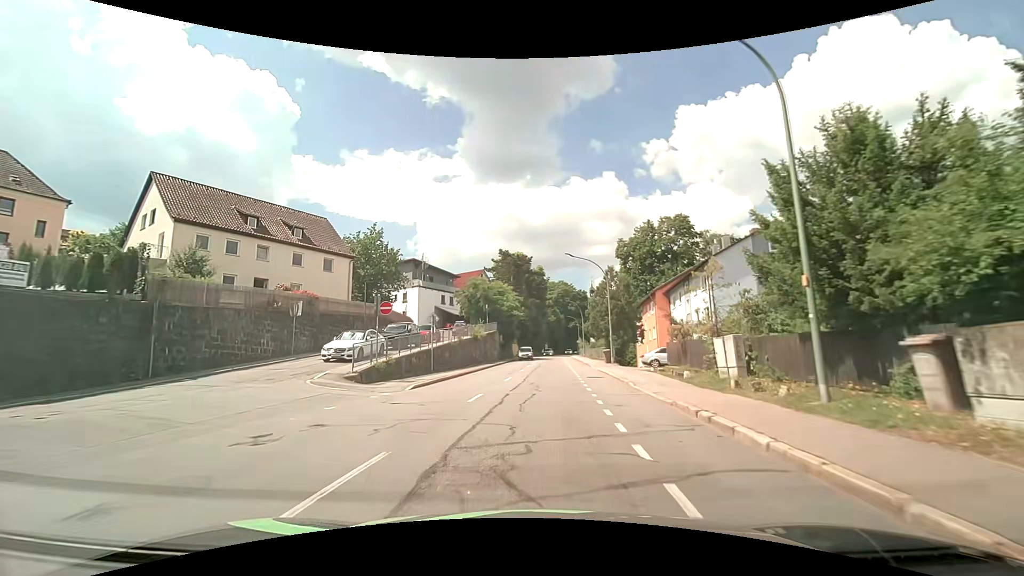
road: tertiary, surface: asphalt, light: Day
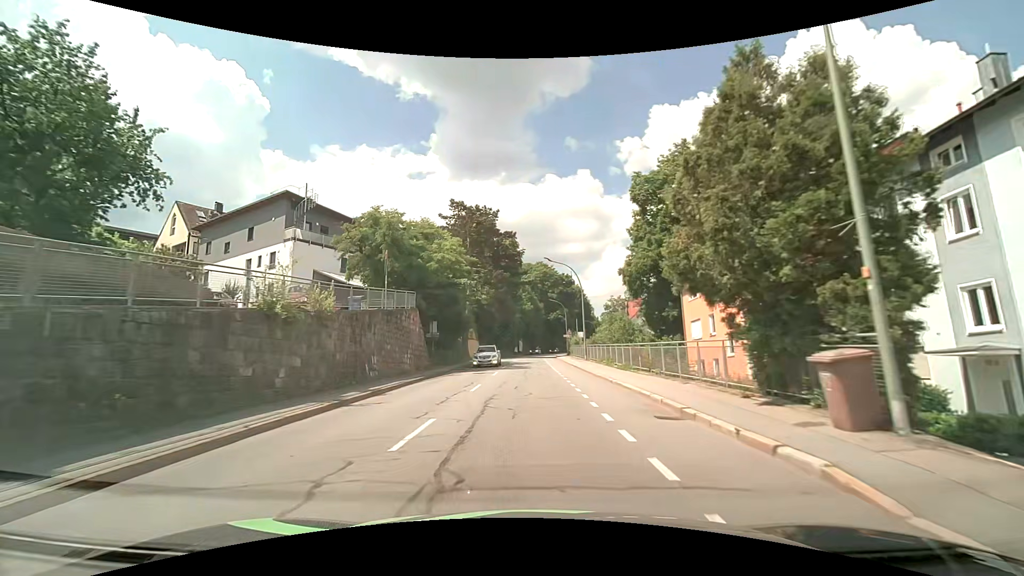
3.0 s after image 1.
(+1.0, +33.2) m; +3°
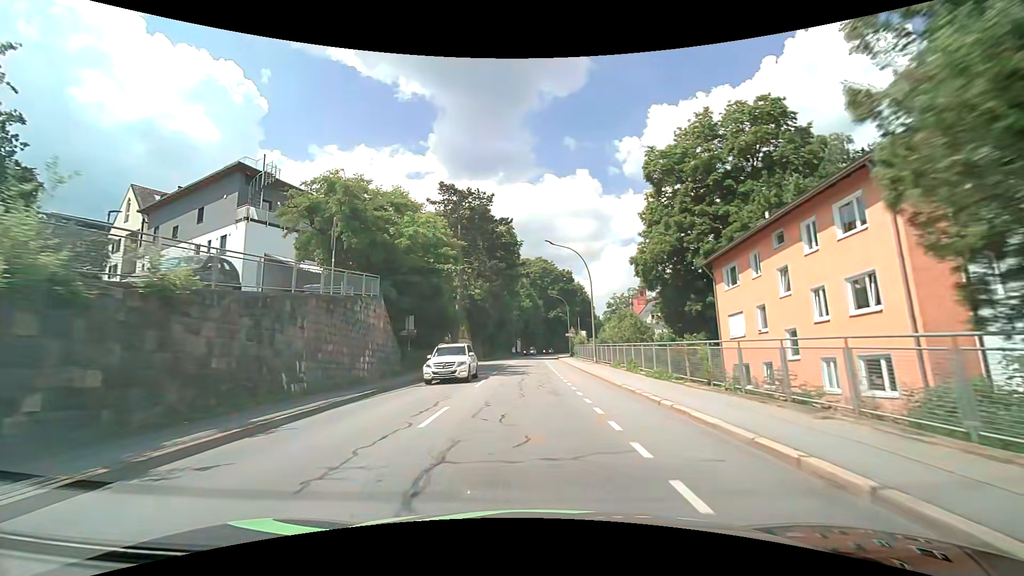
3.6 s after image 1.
(0.0, +7.1) m; 0°
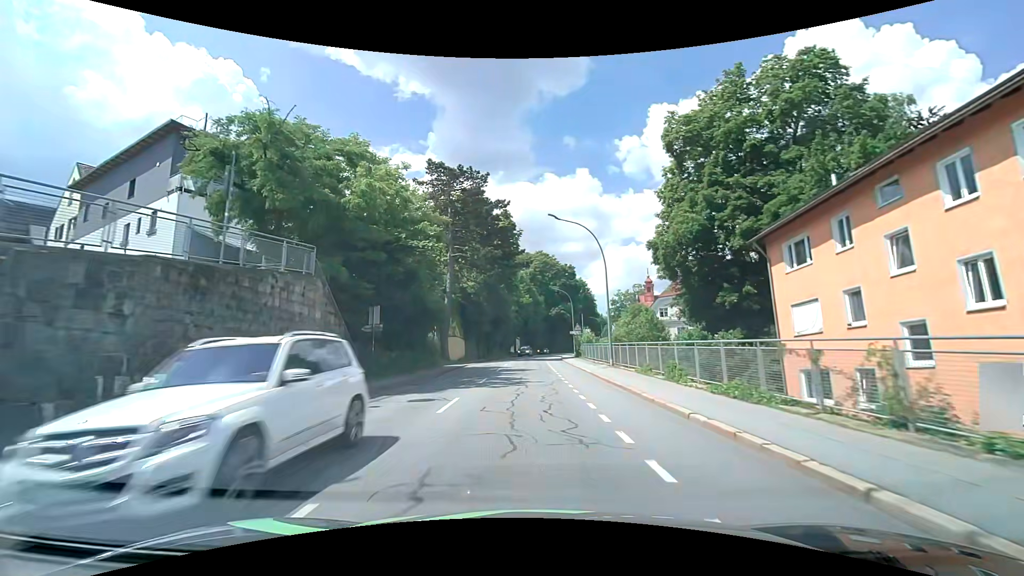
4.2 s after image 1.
(0.0, +7.1) m; 0°
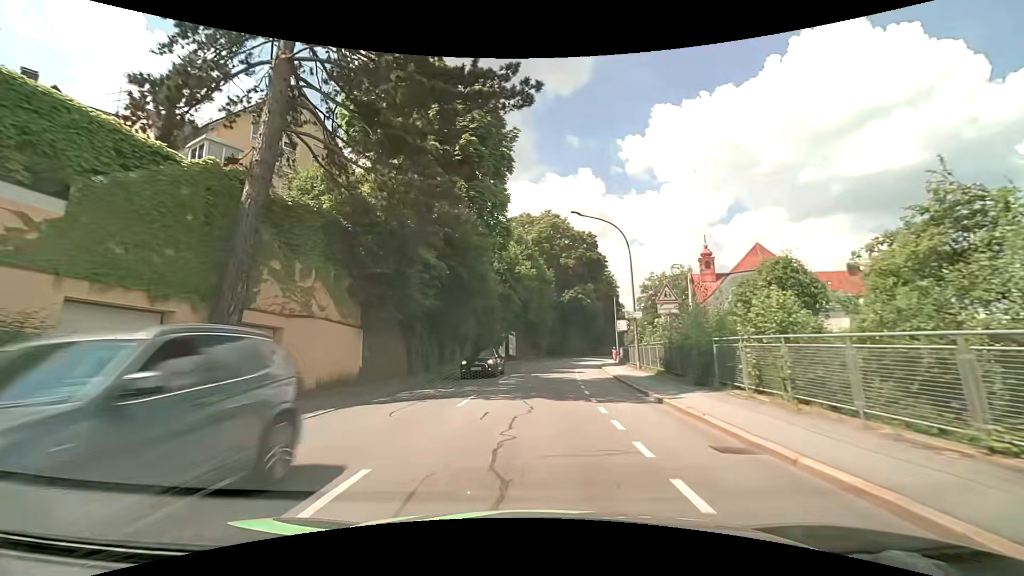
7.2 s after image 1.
(0.0, +35.0) m; 0°
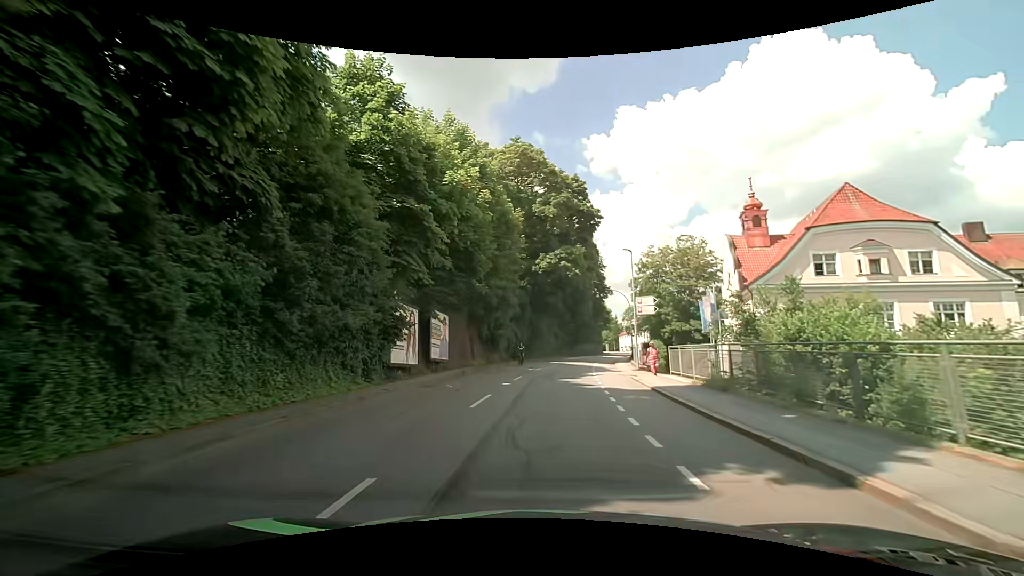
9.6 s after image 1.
(+0.7, +27.5) m; +4°
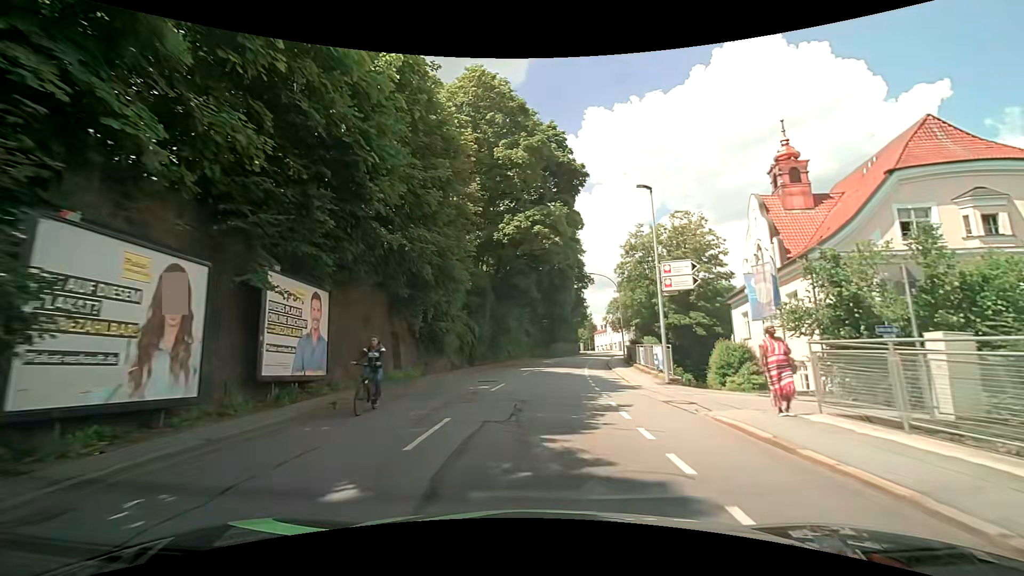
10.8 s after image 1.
(+0.4, +13.7) m; +3°
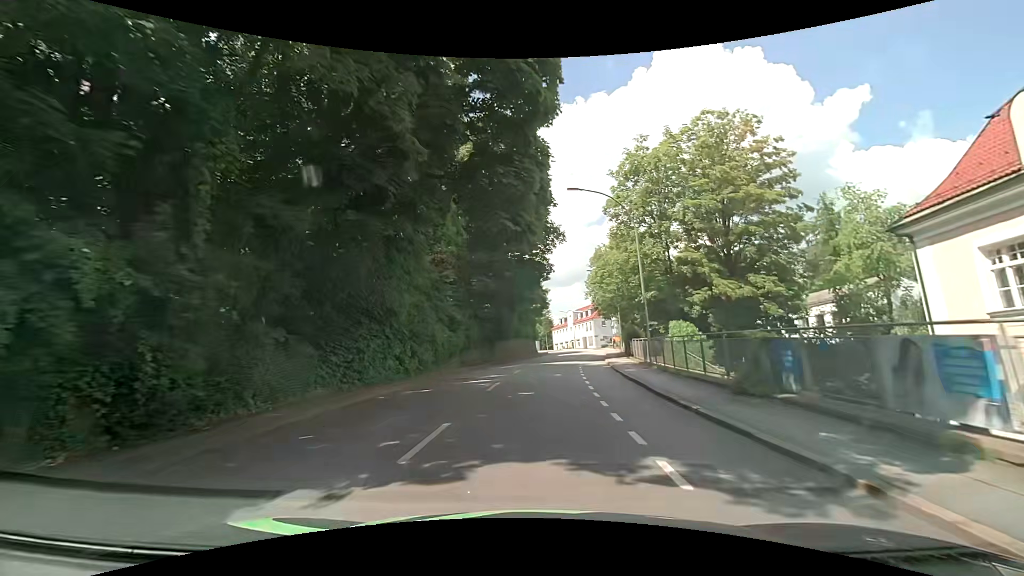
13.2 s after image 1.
(+1.2, +27.5) m; +5°
(0, +10) (+1, +20) (+1, +30) (+2, +40) (+4, +50) (+5, +60) (+7, +70) (+8, +80) (+8, +90) (+7, +100) m
